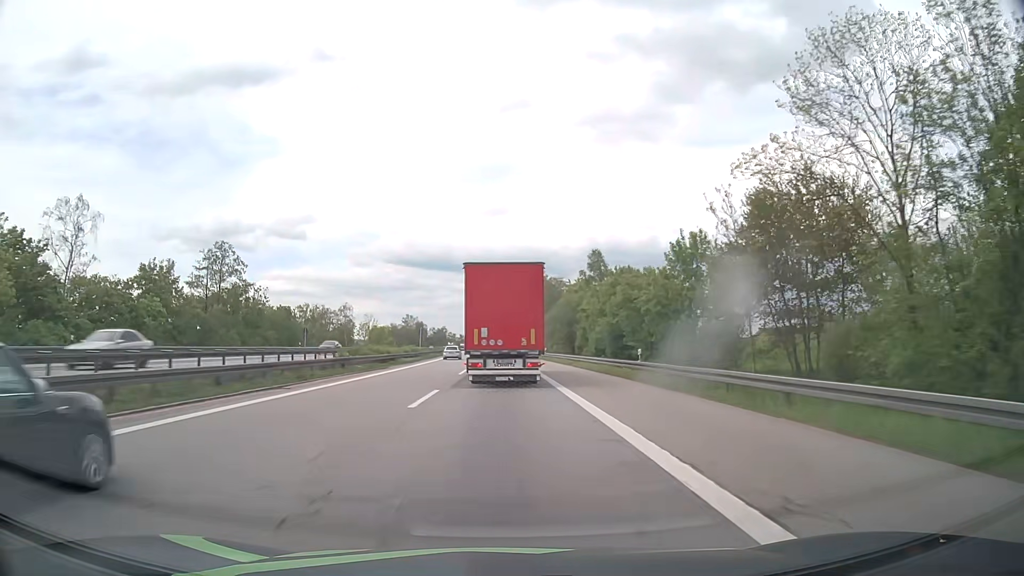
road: motorway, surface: asphalt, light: Day
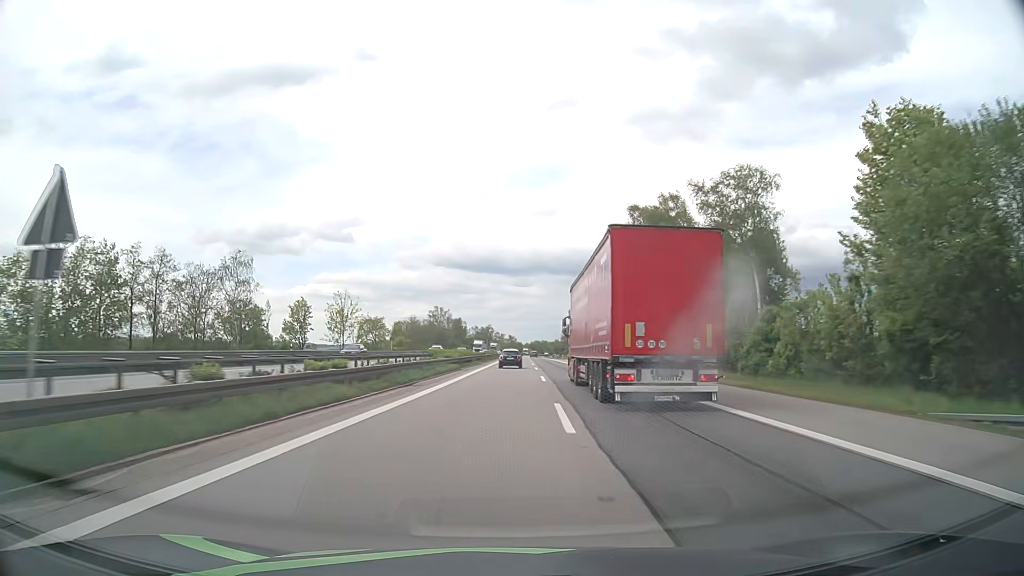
(-4.0, +76.8) m; -4°
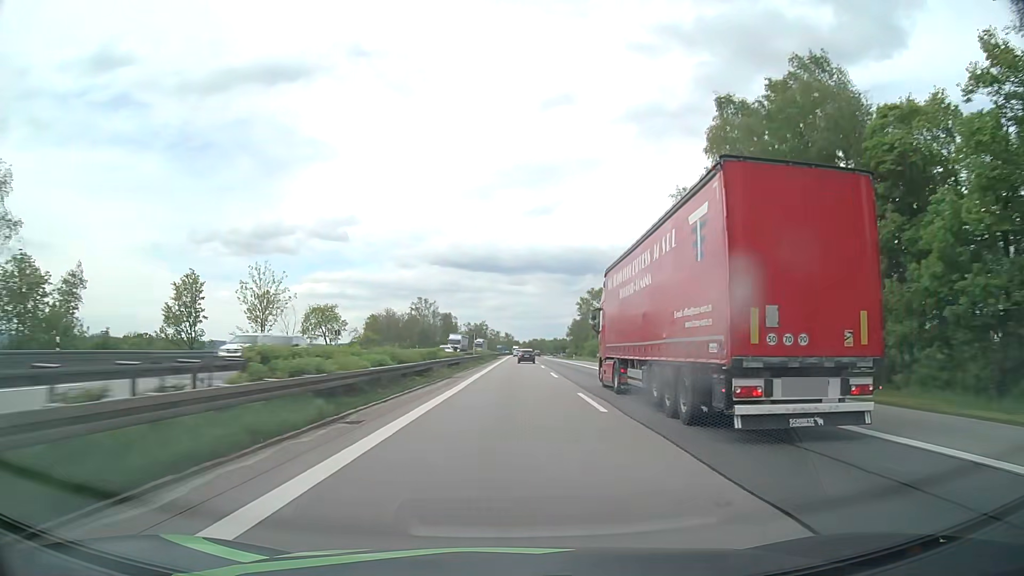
(0.0, +33.5) m; 0°
